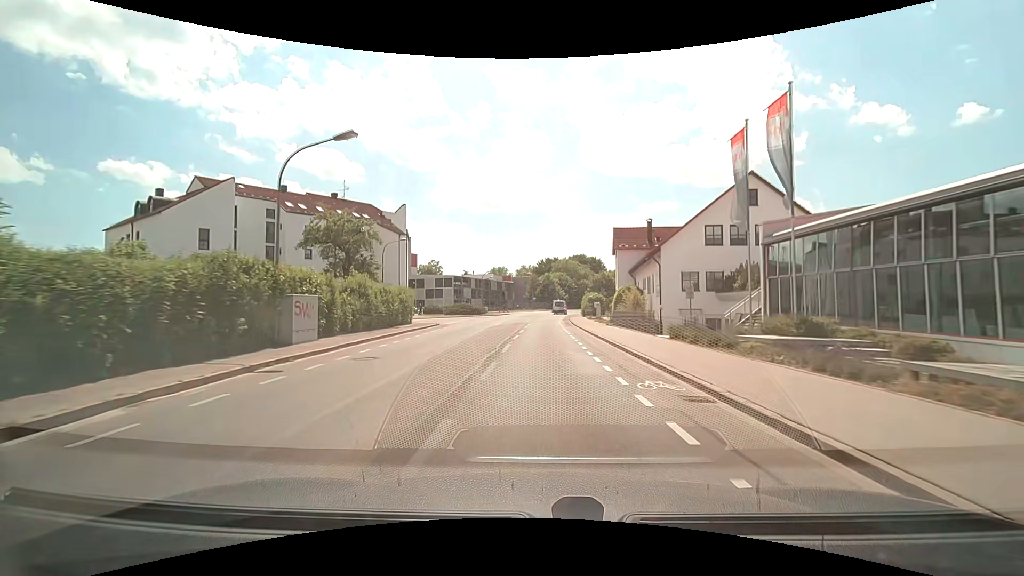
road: secondary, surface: asphalt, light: Day
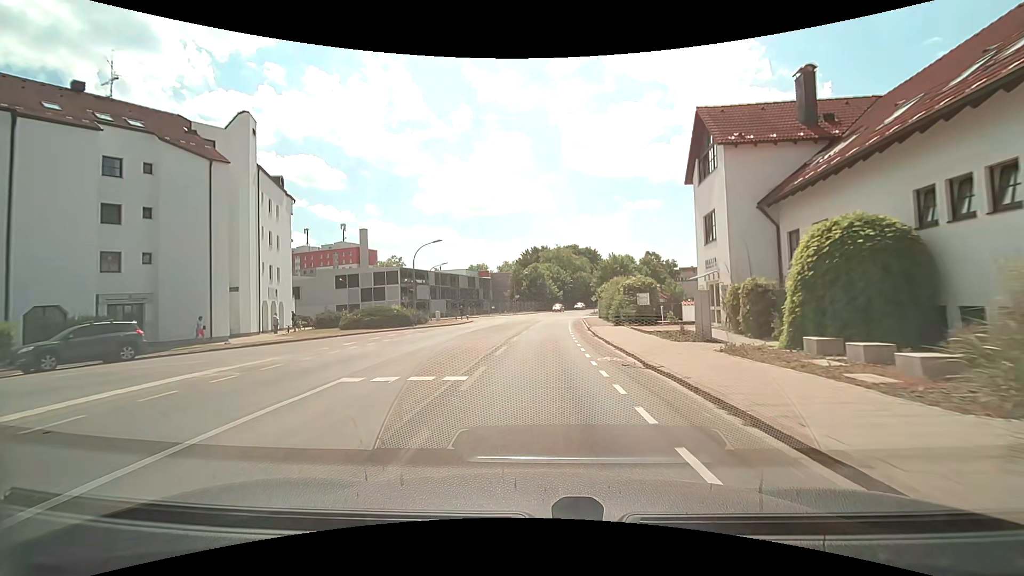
(+0.3, +37.0) m; +1°
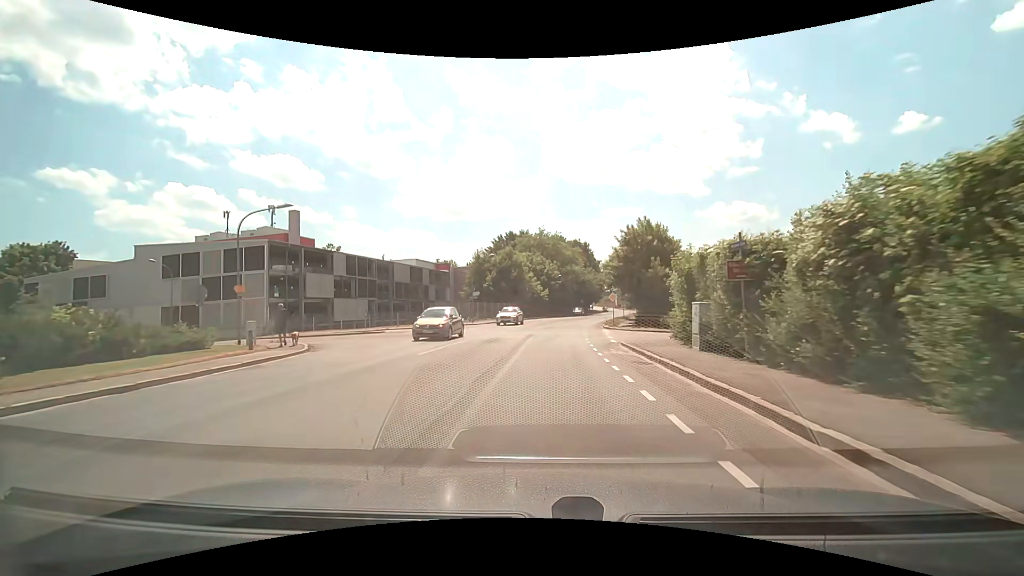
(+0.6, +36.1) m; +2°
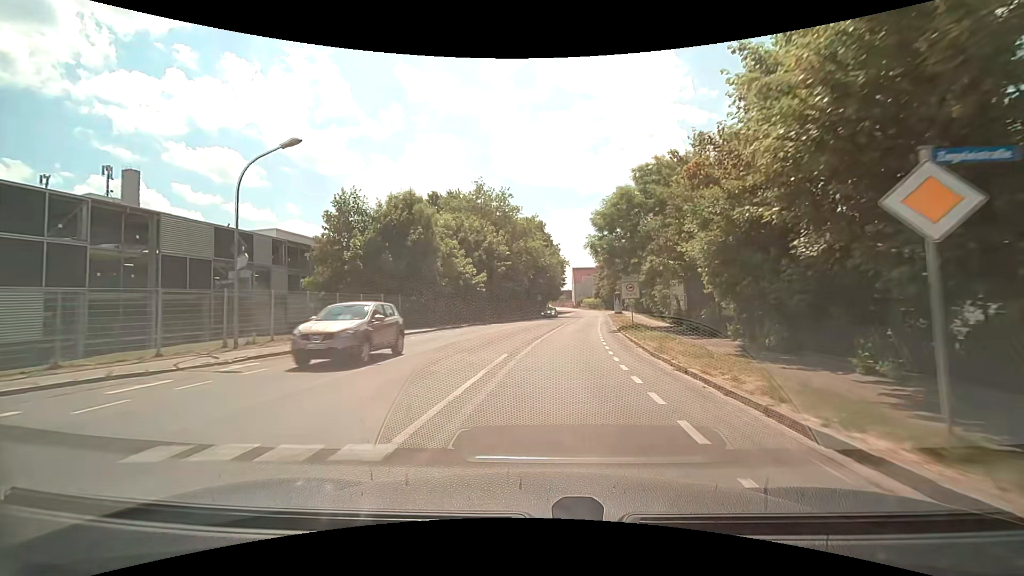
(+1.7, +36.3) m; +6°
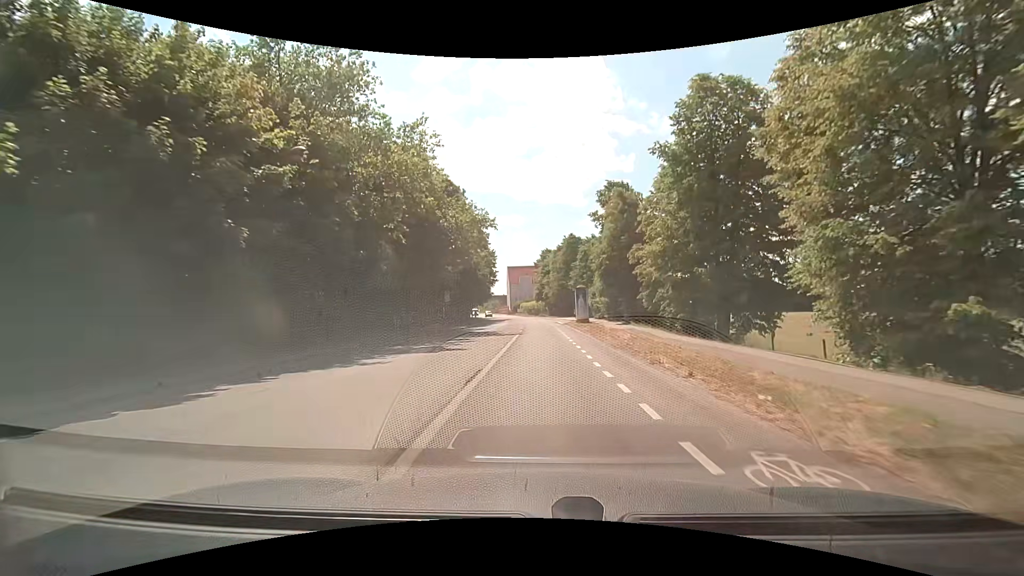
(+2.8, +37.0) m; +8°
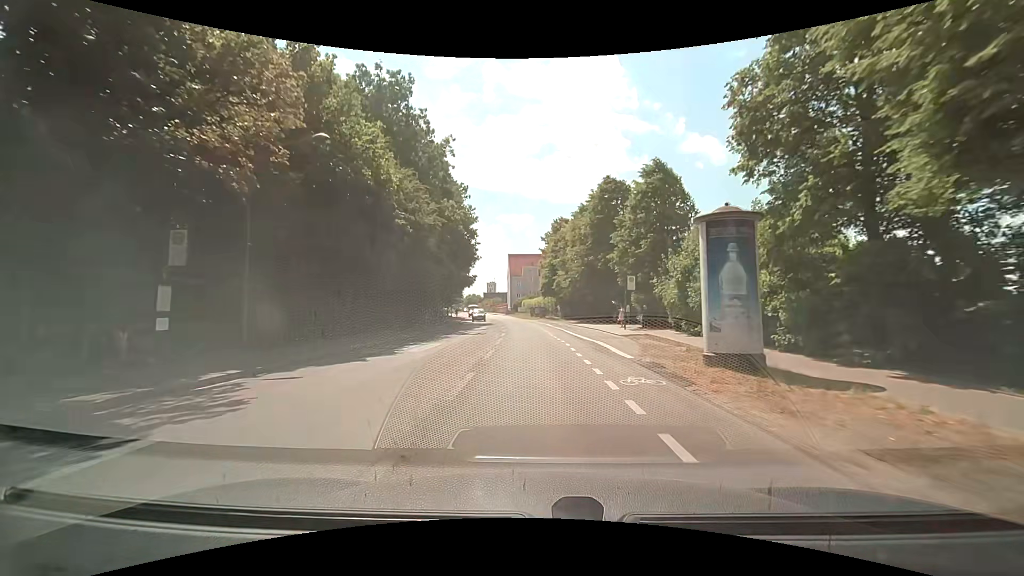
(+0.1, +37.7) m; -2°
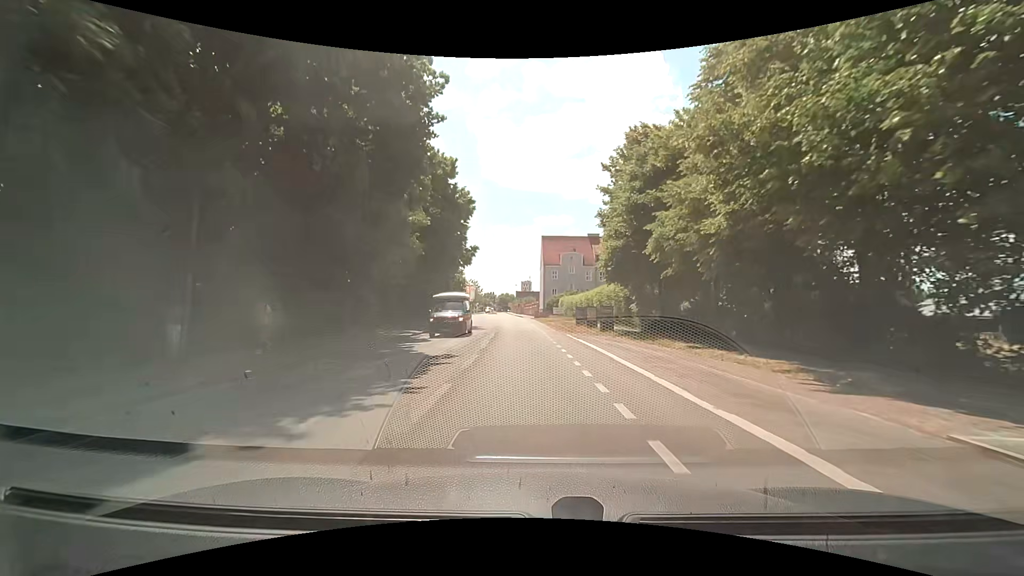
(-0.5, +38.2) m; -3°
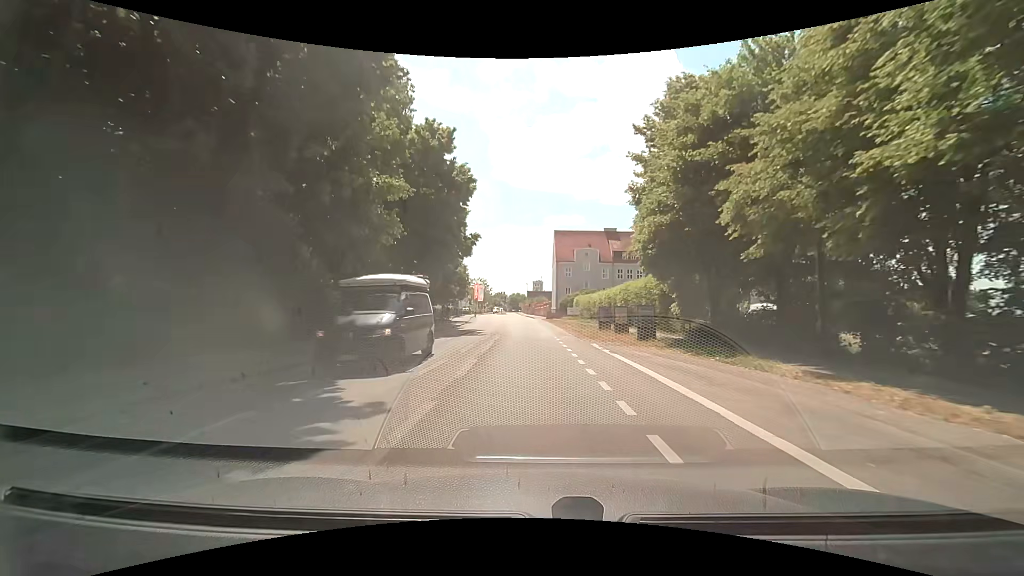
(-0.1, +7.7) m; -2°
(0, +10) (0, +20) (0, +30) (-1, +40) (-1, +50) (-1, +60) (-2, +70) (-2, +80) (-3, +90) (-3, +100) m
